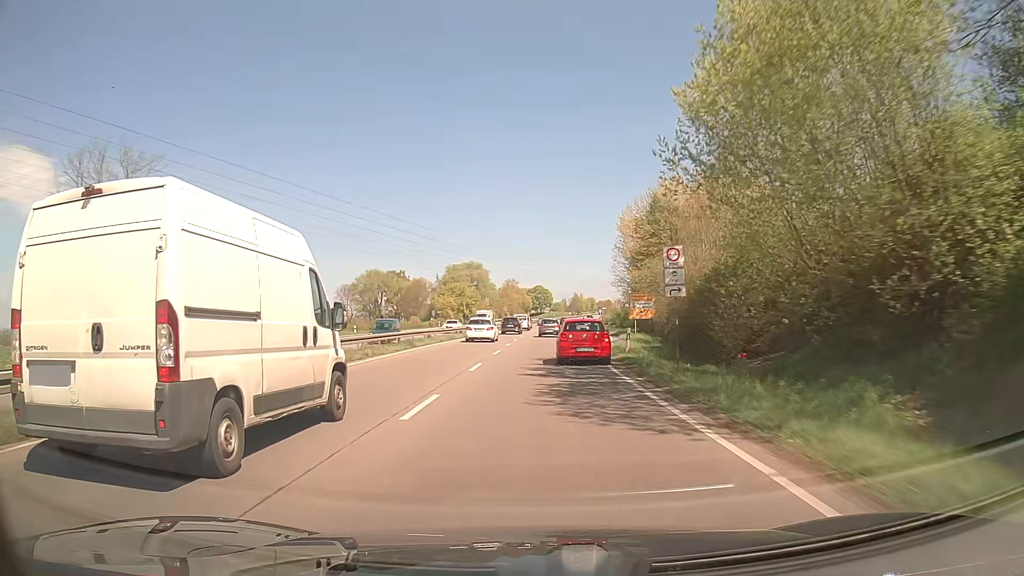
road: trunk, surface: asphalt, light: Day
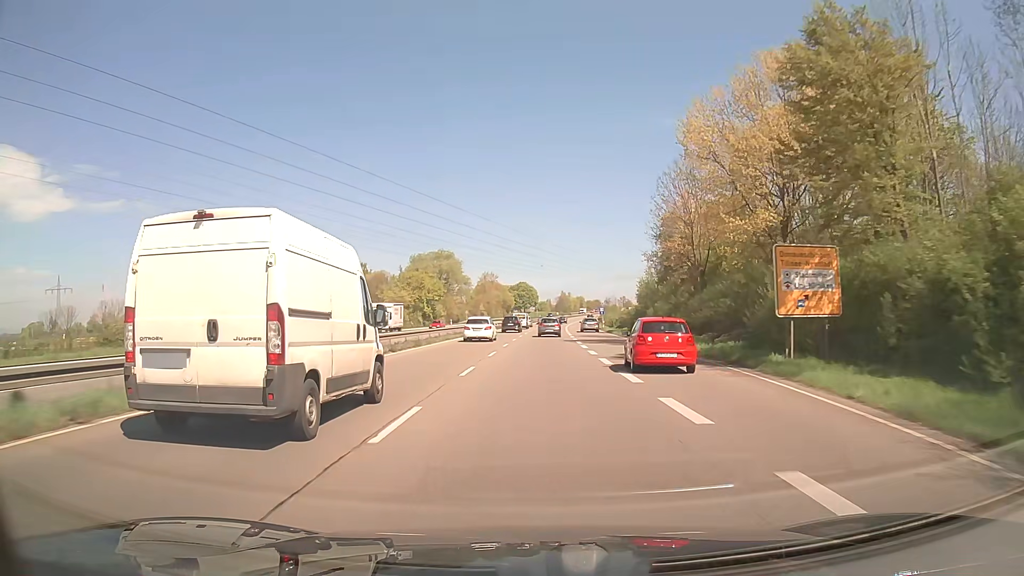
(+0.5, +38.1) m; +2°
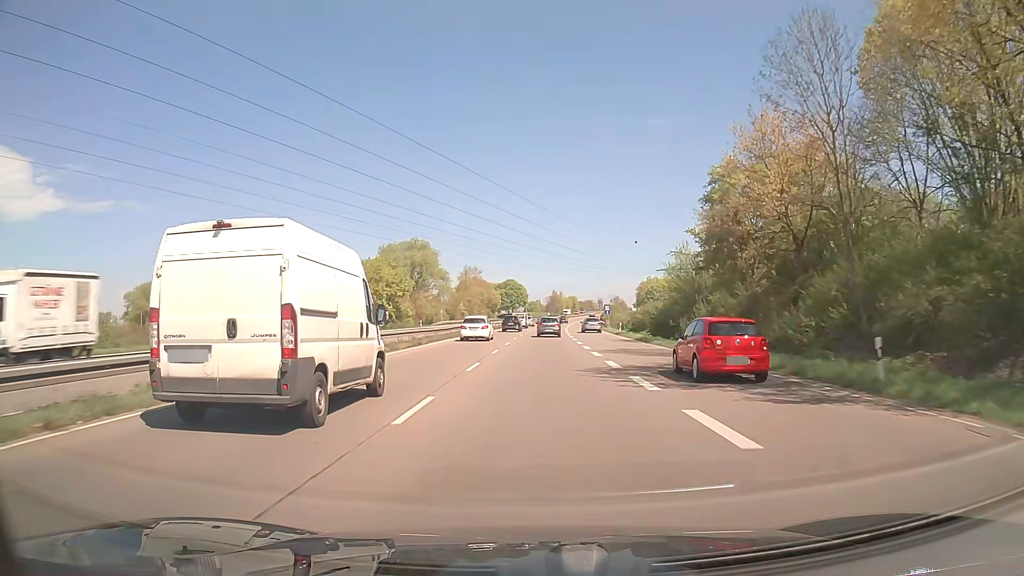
(+0.2, +25.9) m; +1°
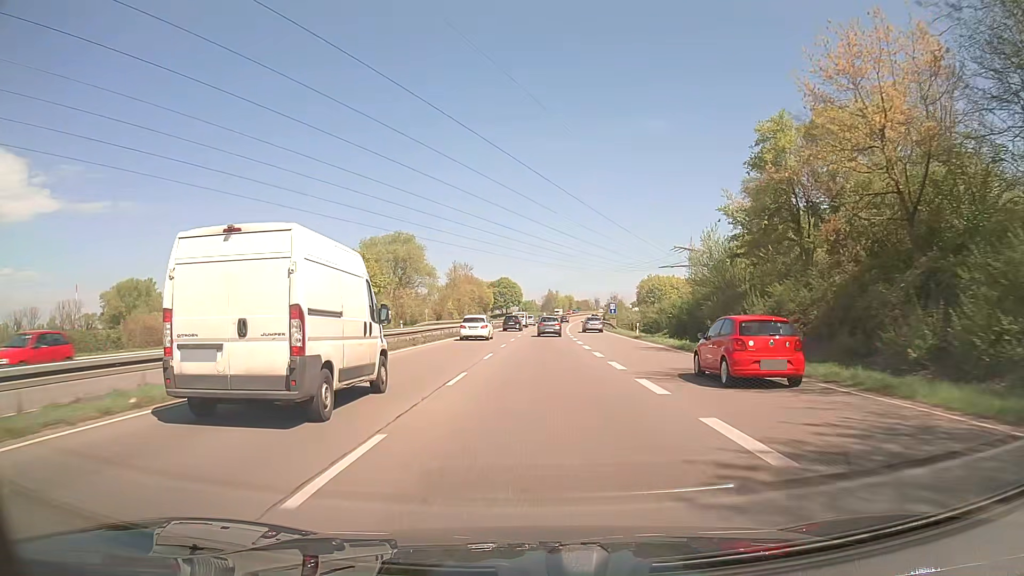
(+0.1, +13.0) m; +1°
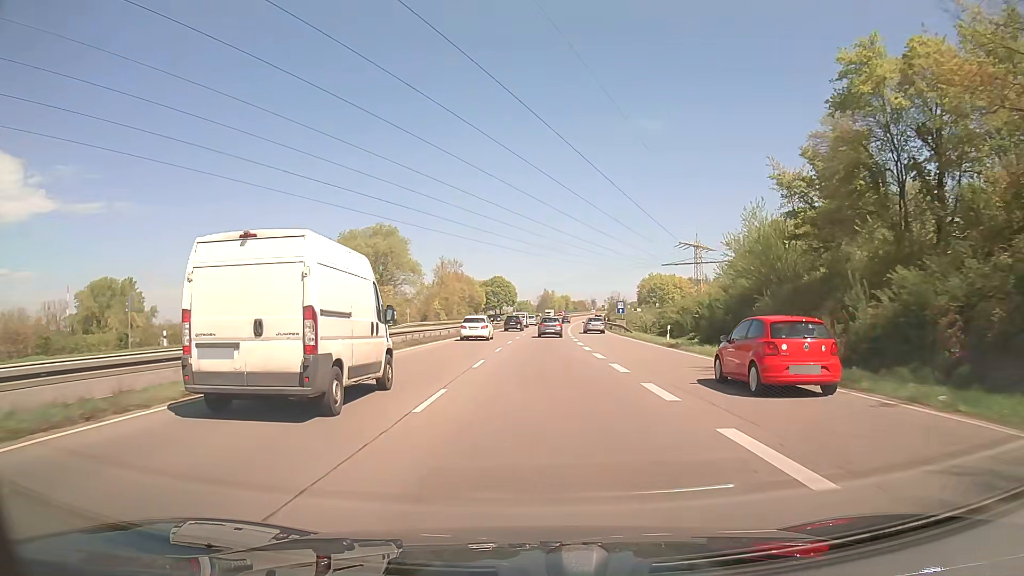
(0.0, +12.9) m; 0°
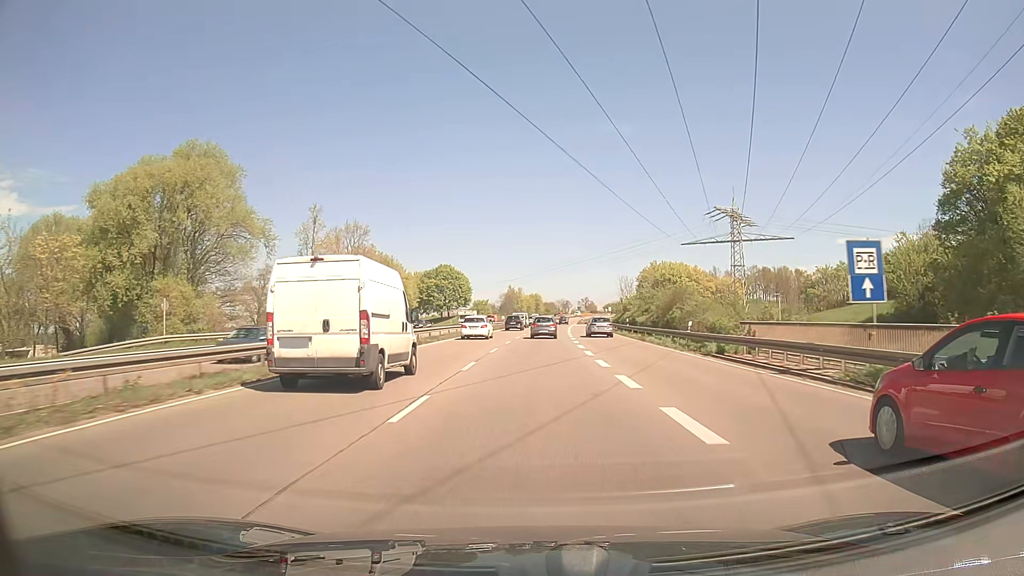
(+1.5, +64.1) m; +3°
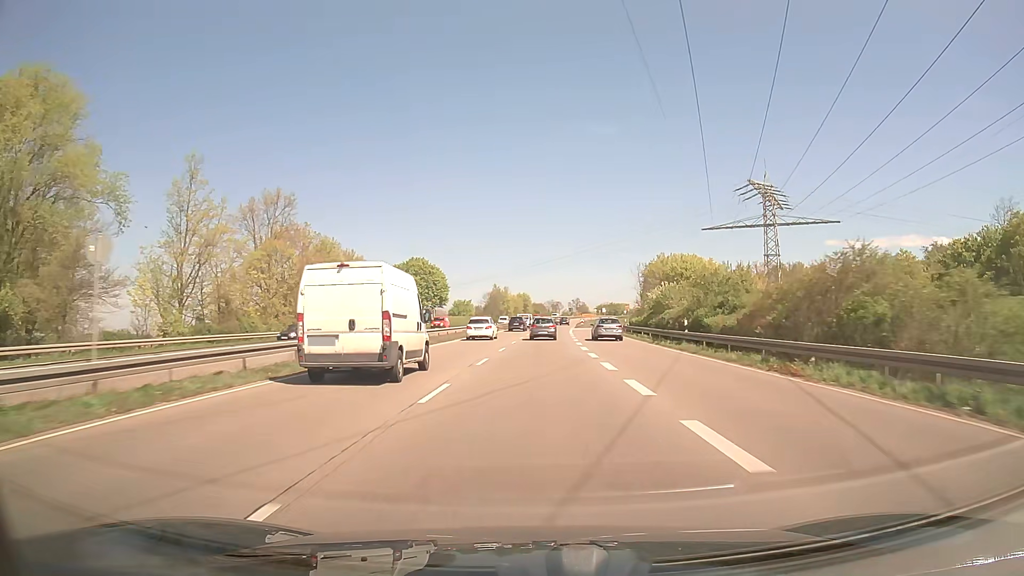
(+0.2, +25.5) m; +1°
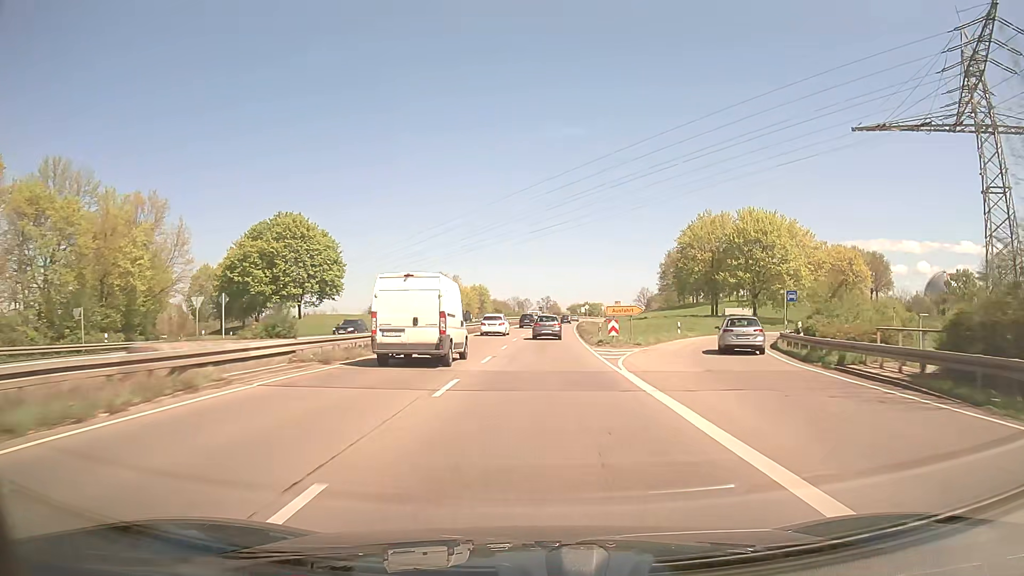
(+1.7, +63.6) m; +3°
